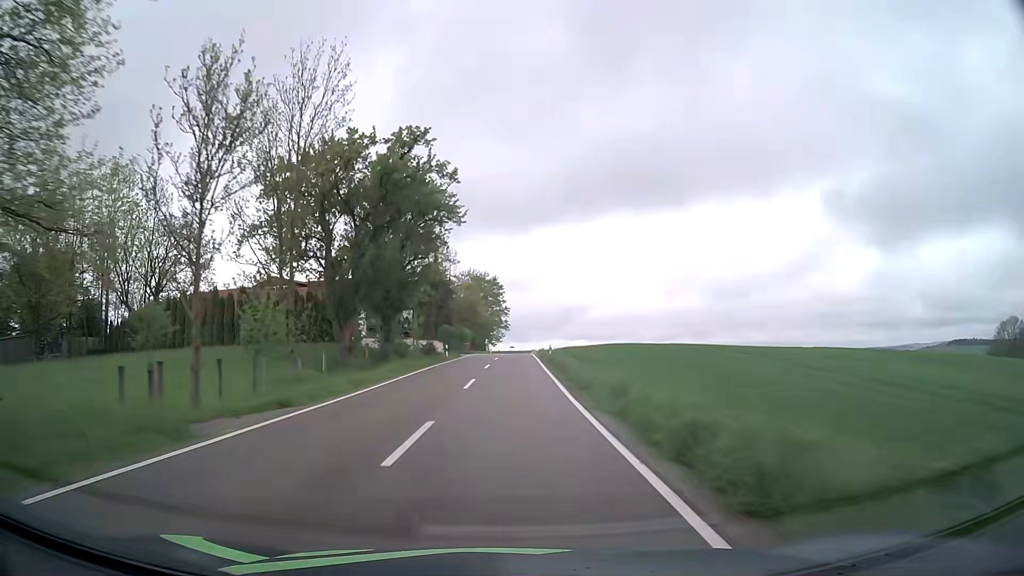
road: tertiary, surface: asphalt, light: Day
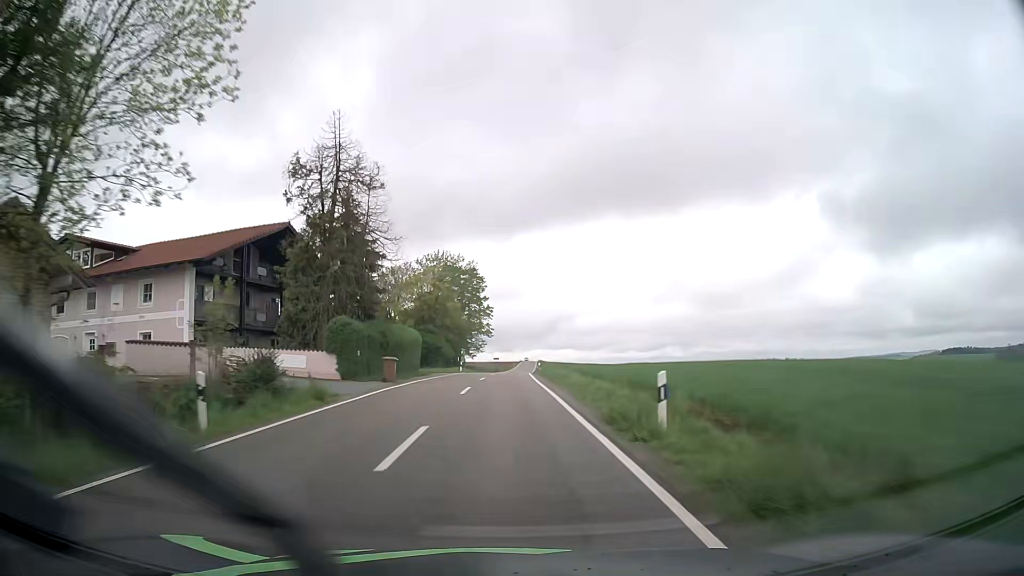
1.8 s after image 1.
(+0.4, +37.1) m; +1°
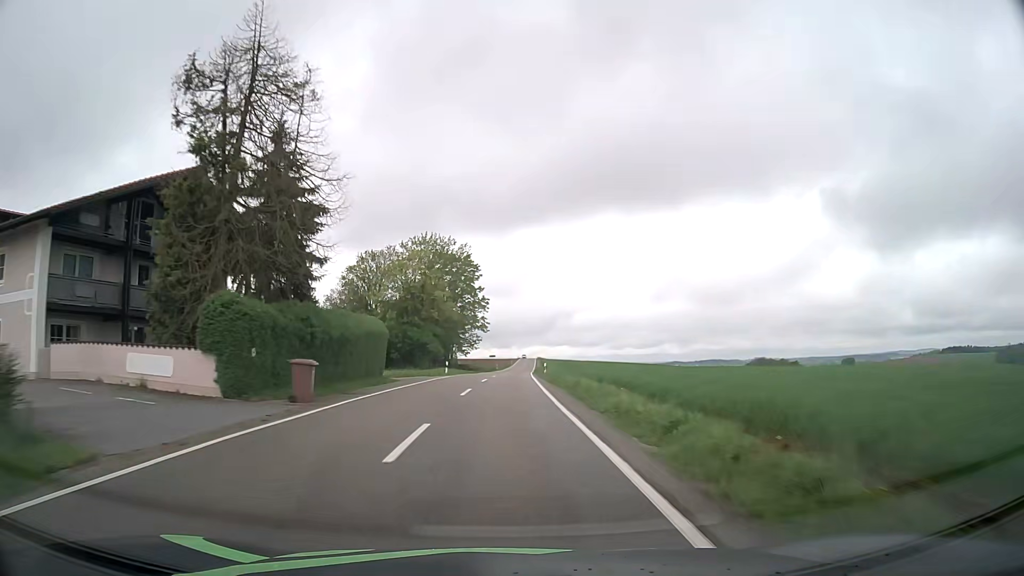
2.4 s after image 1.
(0.0, +12.0) m; 0°
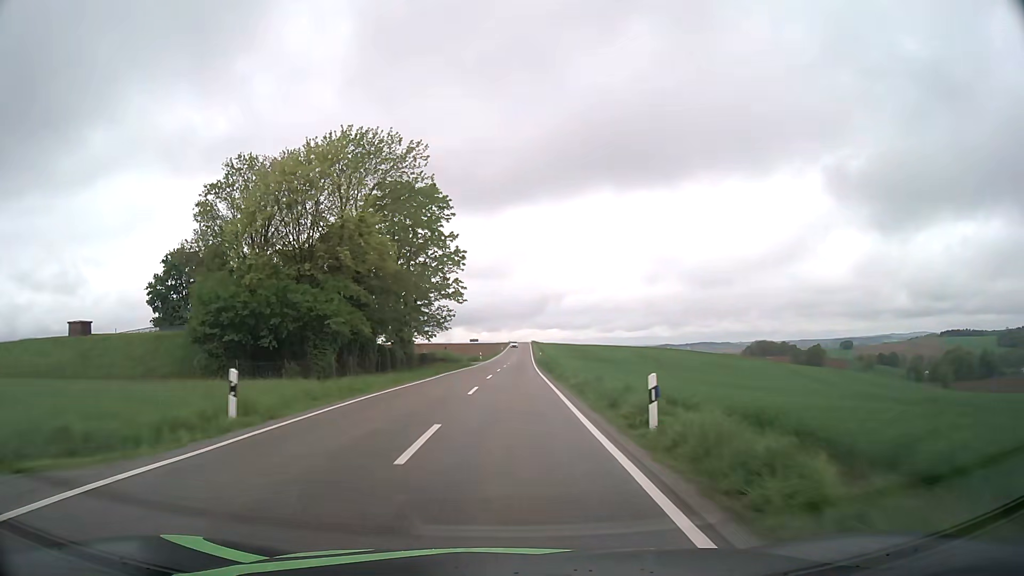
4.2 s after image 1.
(+0.2, +37.2) m; +1°
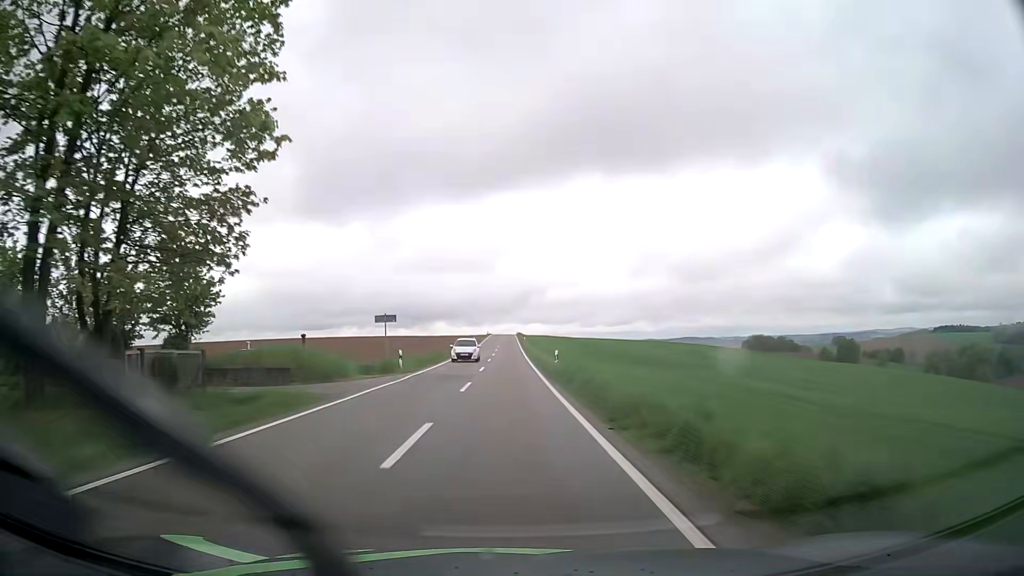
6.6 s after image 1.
(+0.9, +50.3) m; +2°
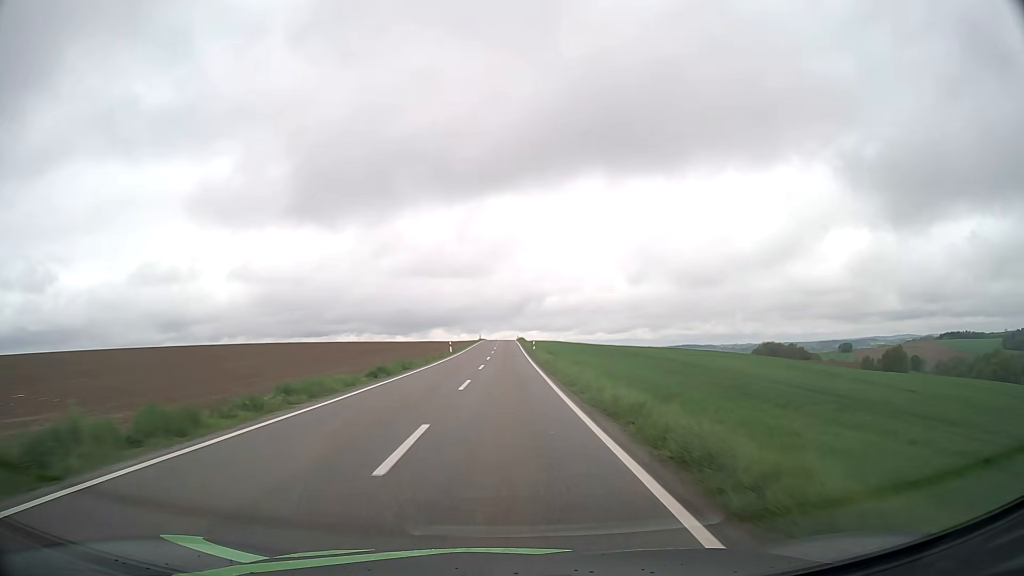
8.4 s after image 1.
(0.0, +37.7) m; 0°
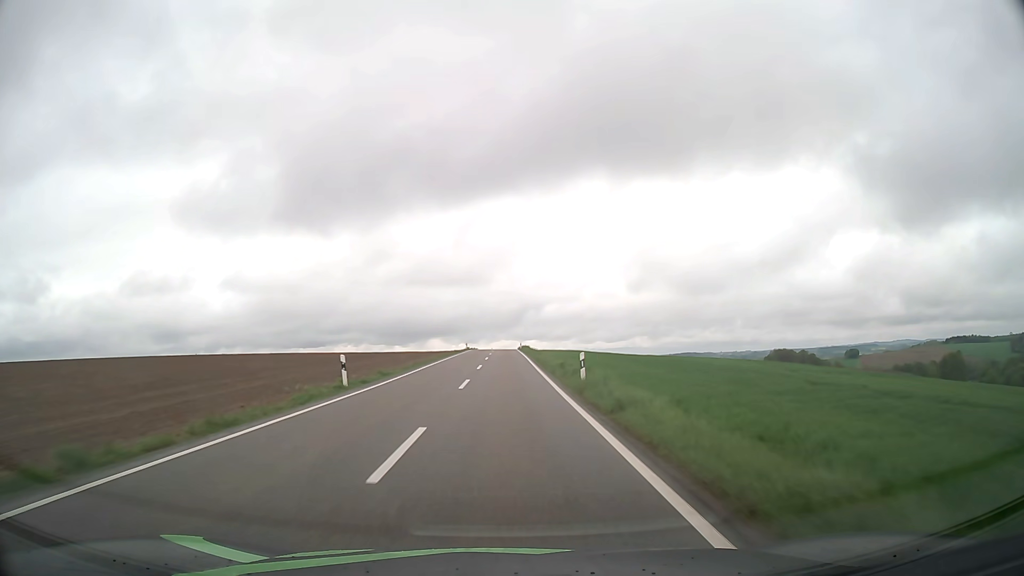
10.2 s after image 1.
(+0.1, +37.4) m; 0°
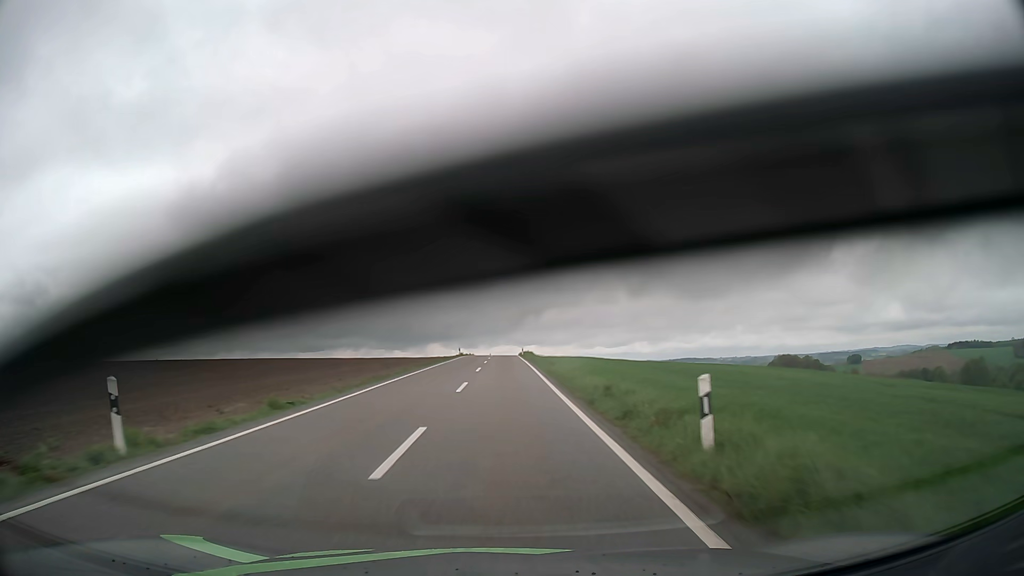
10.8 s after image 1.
(0.0, +12.4) m; 0°
(0, +10) (0, +20) (0, +30) (0, +40) (0, +50) (0, +60) (0, +70) (0, +80) (0, +90) (0, +100) m
